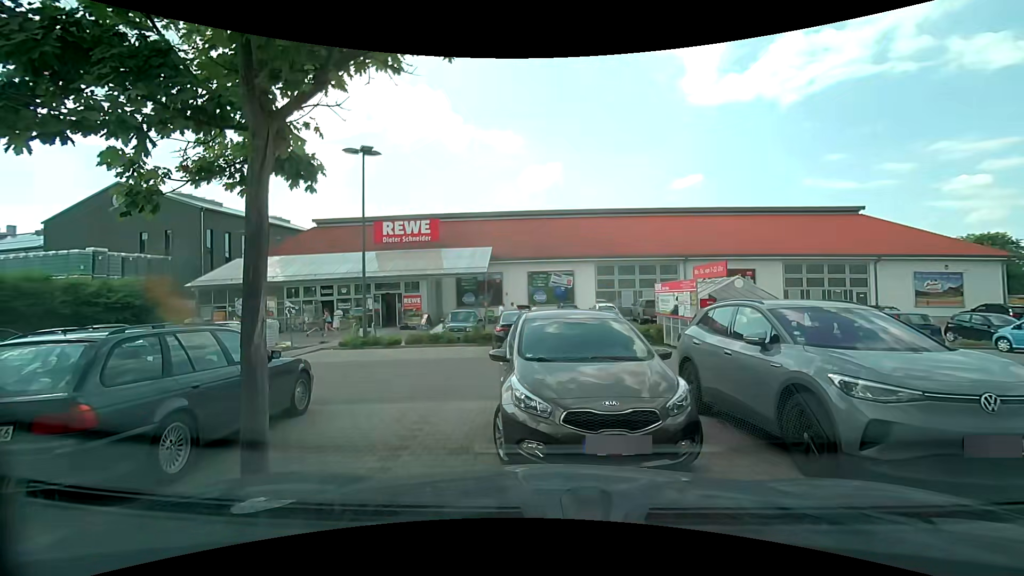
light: Day
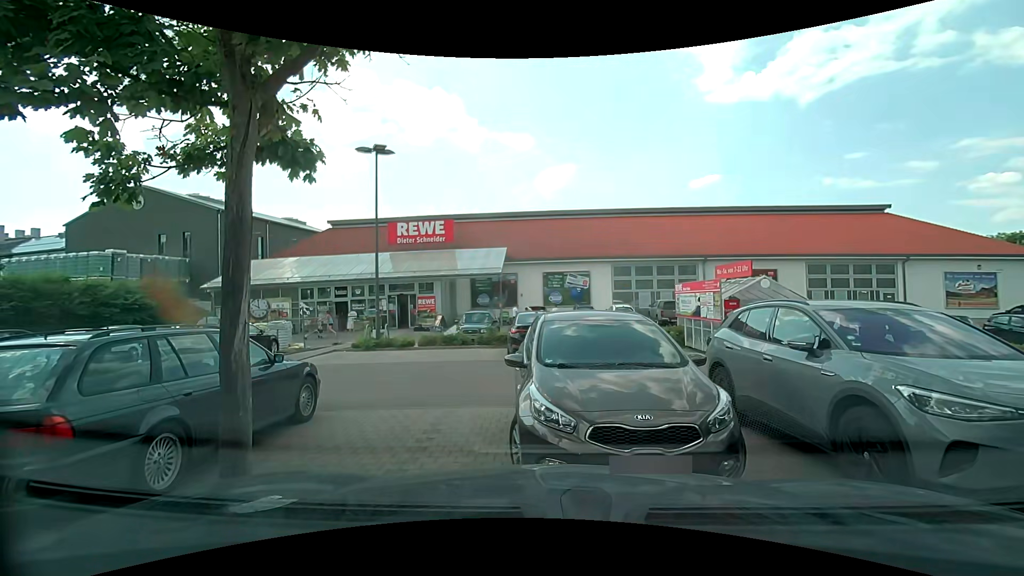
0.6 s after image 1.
(0.0, +0.4) m; 0°
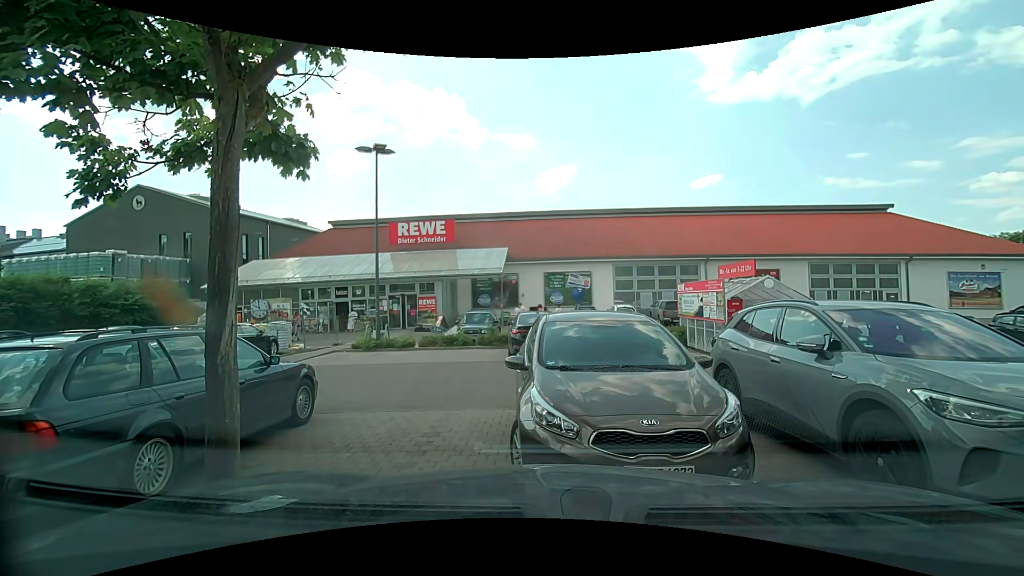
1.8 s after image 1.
(0.0, +0.2) m; 0°
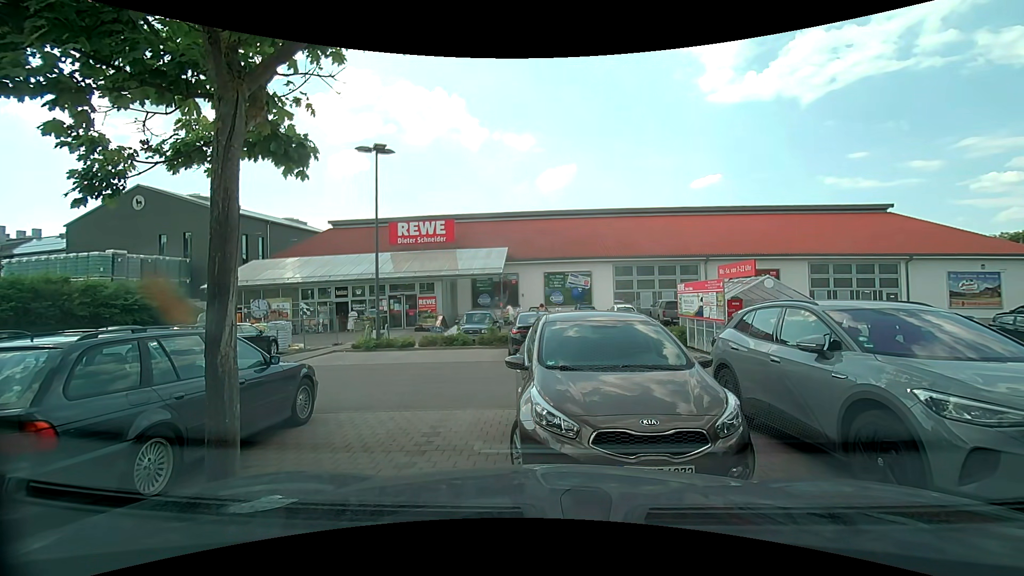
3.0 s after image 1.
(0.0, 0.0) m; 0°
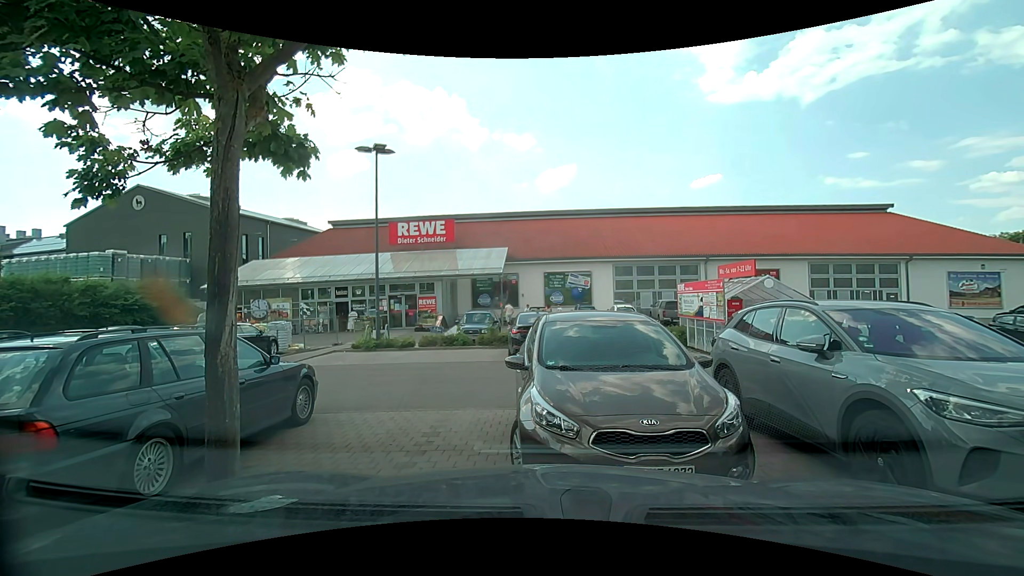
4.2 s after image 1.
(0.0, 0.0) m; 0°
